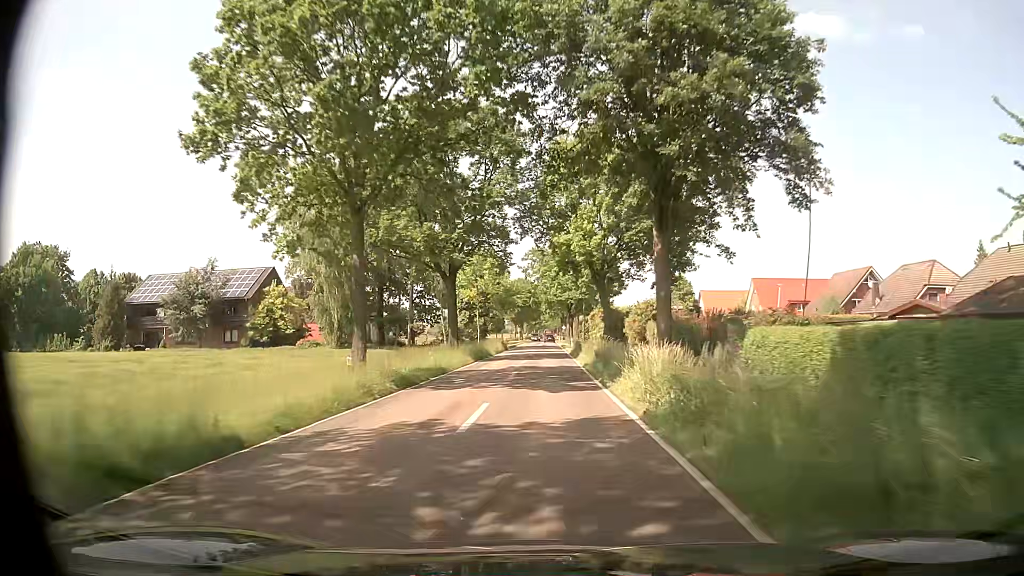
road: tertiary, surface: asphalt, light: Day
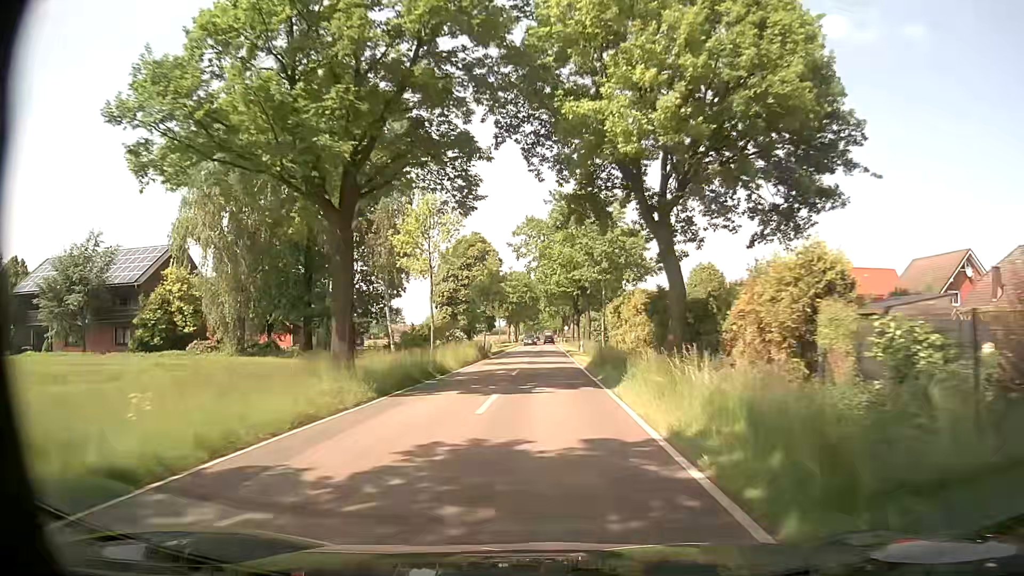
(0.0, +21.2) m; +1°
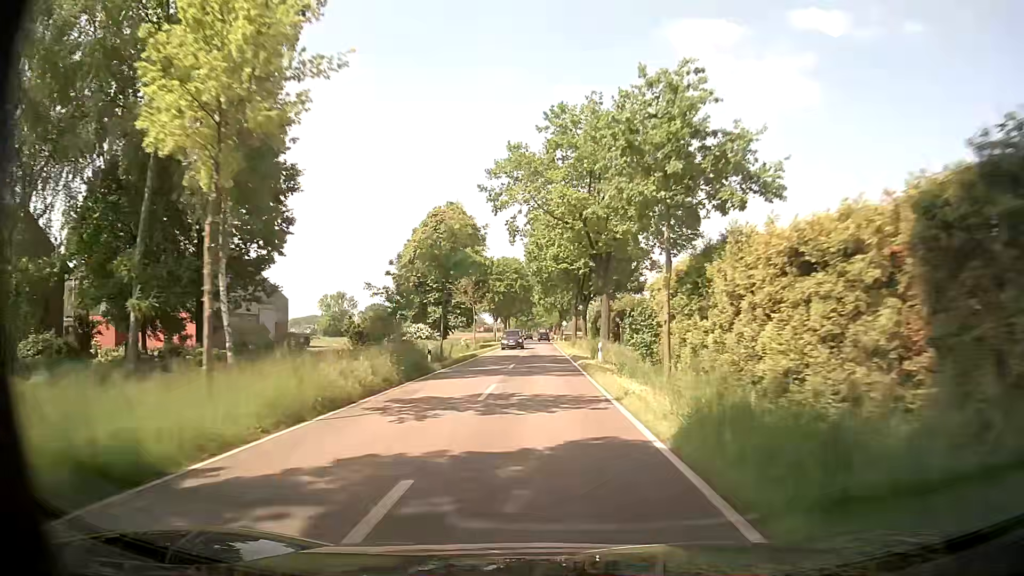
(-0.2, +21.3) m; 0°
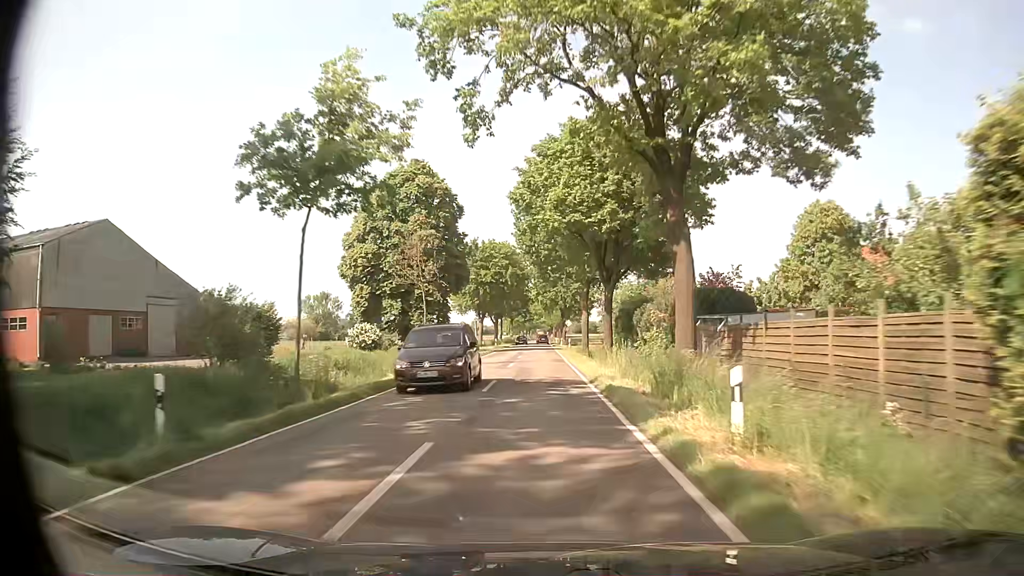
(0.0, +21.3) m; 0°
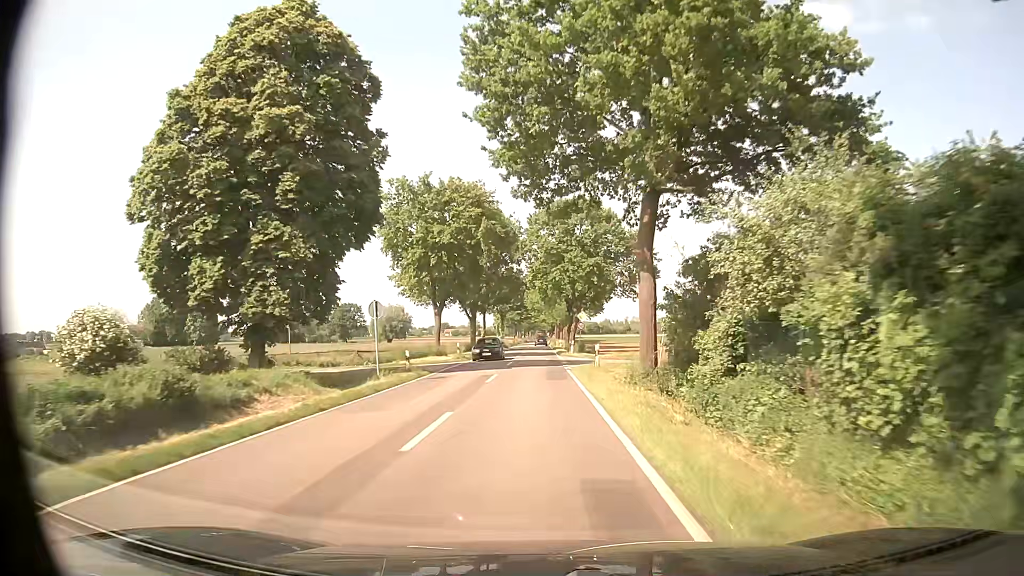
(-0.1, +31.7) m; 0°
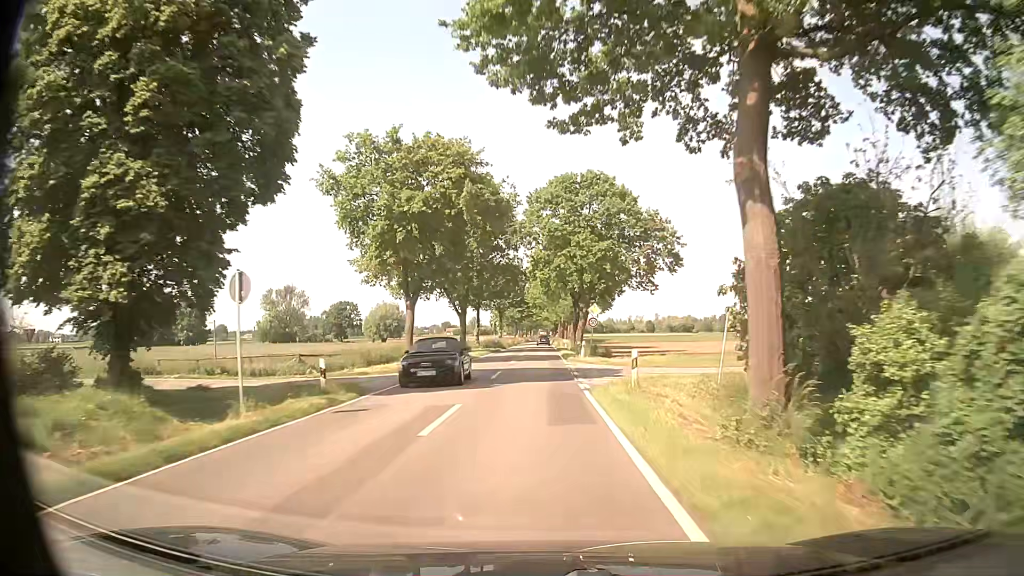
(0.0, +10.6) m; 0°
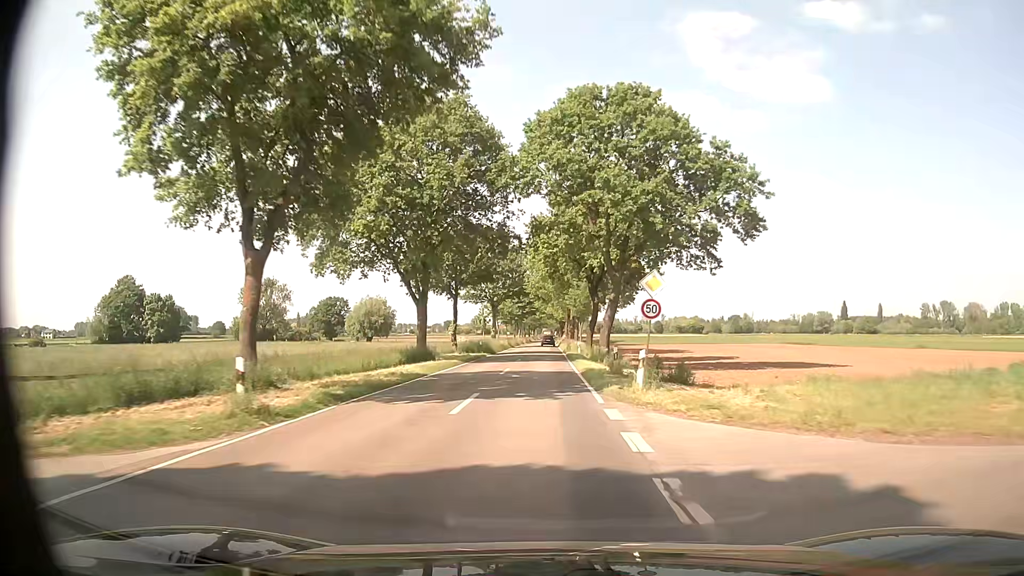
(-0.1, +21.1) m; 0°
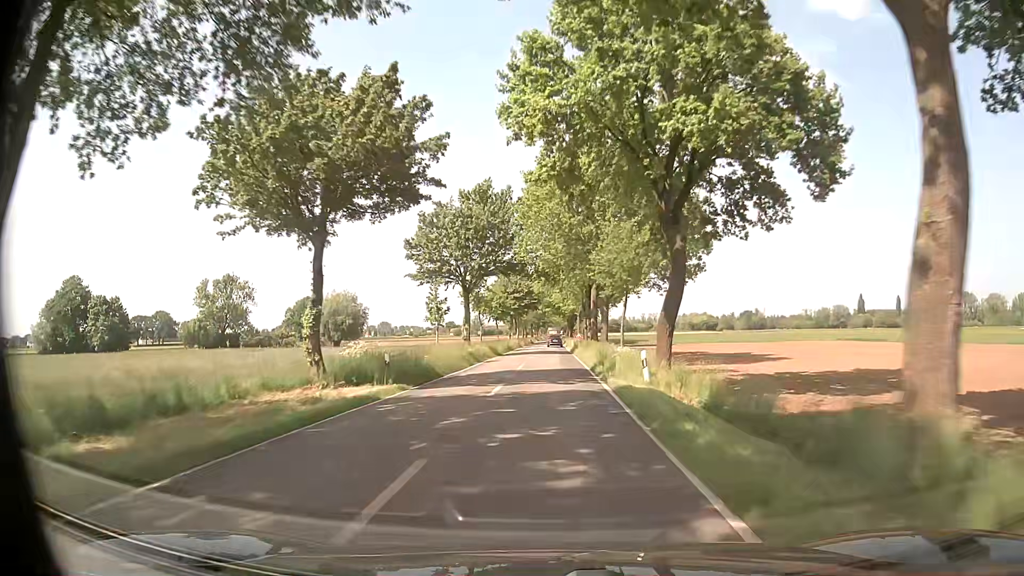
(0.0, +31.7) m; 0°
(0, +10) (0, +20) (0, +30) (0, +40) (-1, +50) (-1, +60) (-1, +70) (0, +80) (0, +90) (0, +100) m
